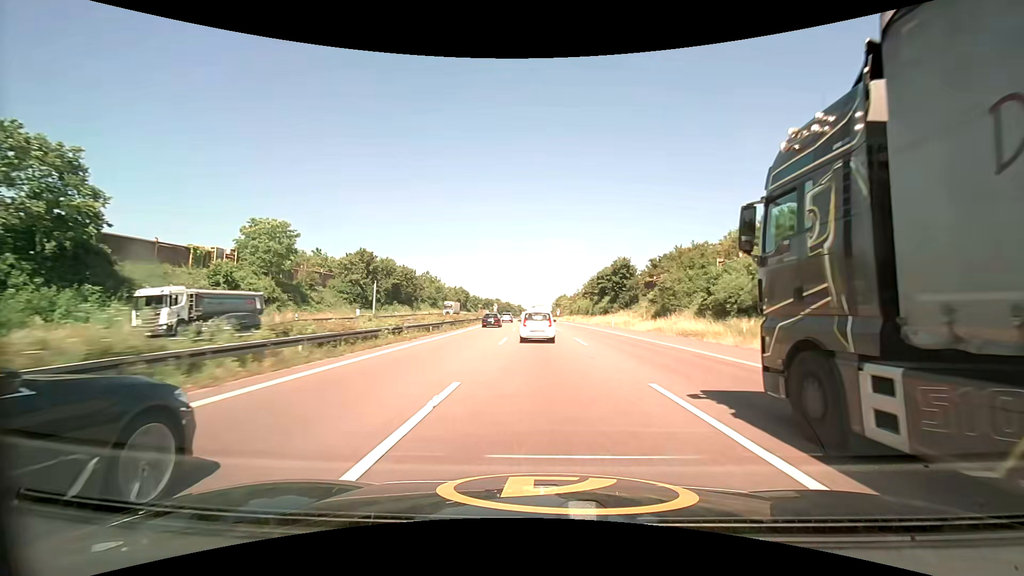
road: motorway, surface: asphalt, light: Day
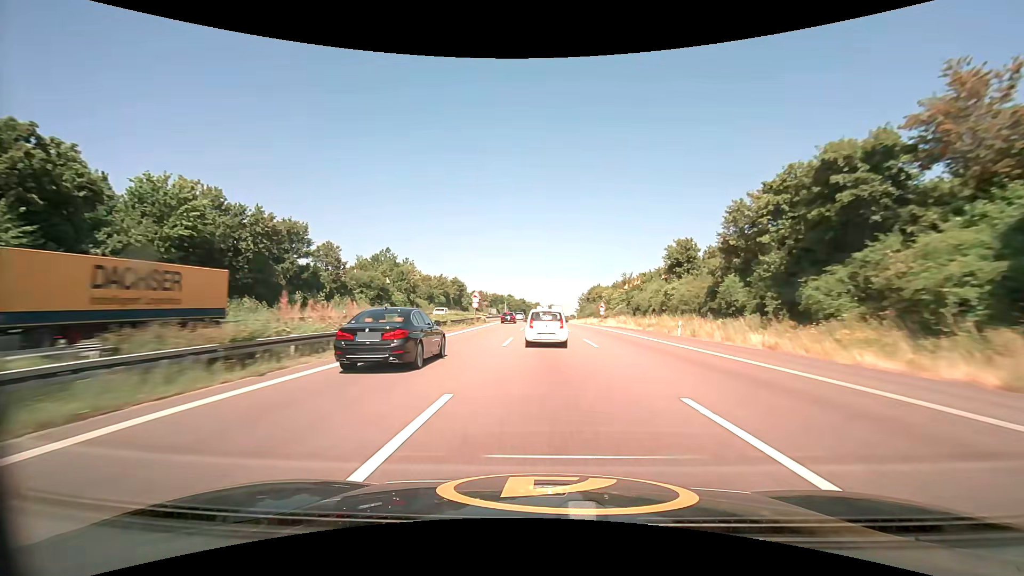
(-1.7, +73.2) m; -2°
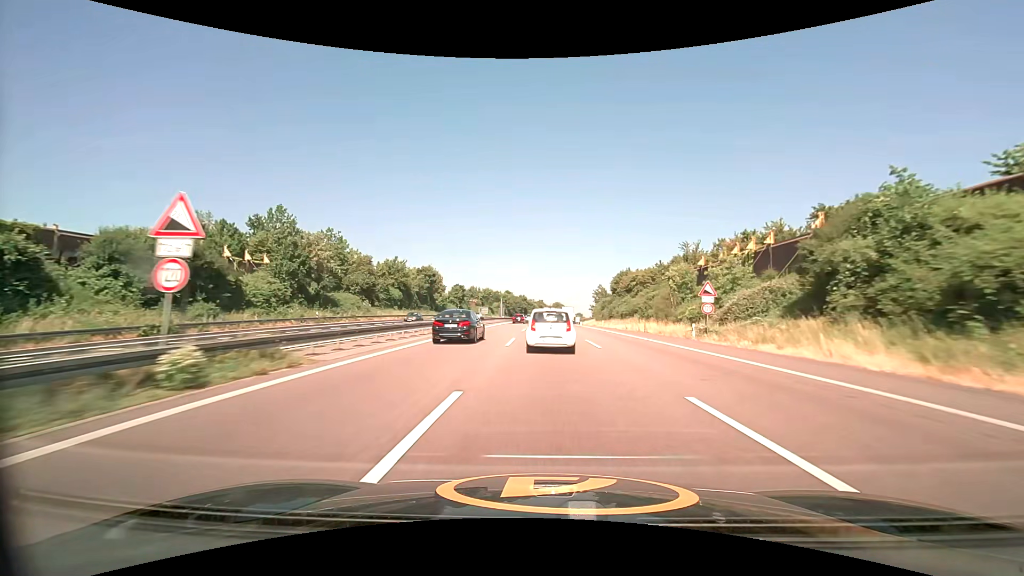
(-0.3, +53.2) m; 0°
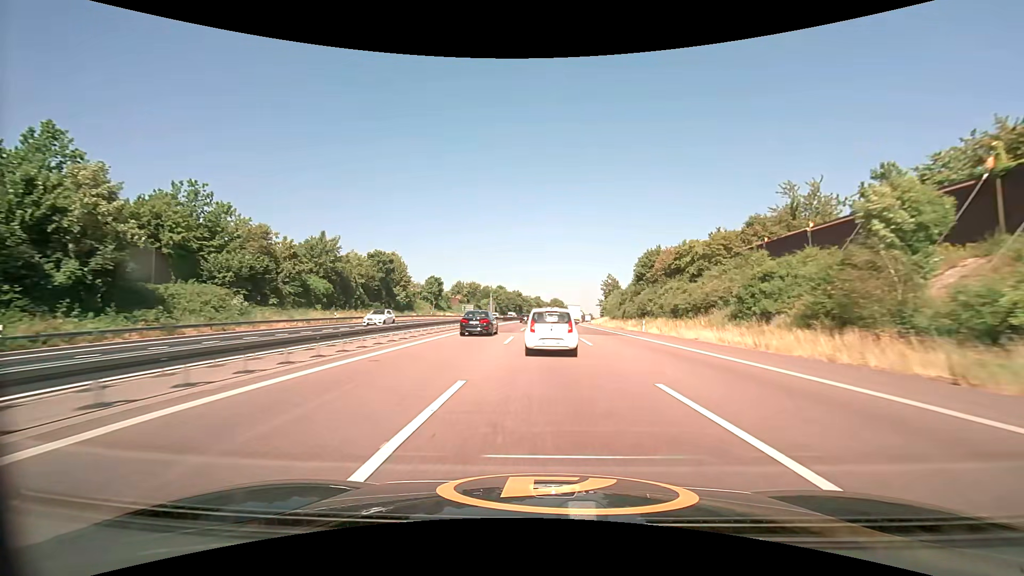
(+0.1, +34.3) m; 0°
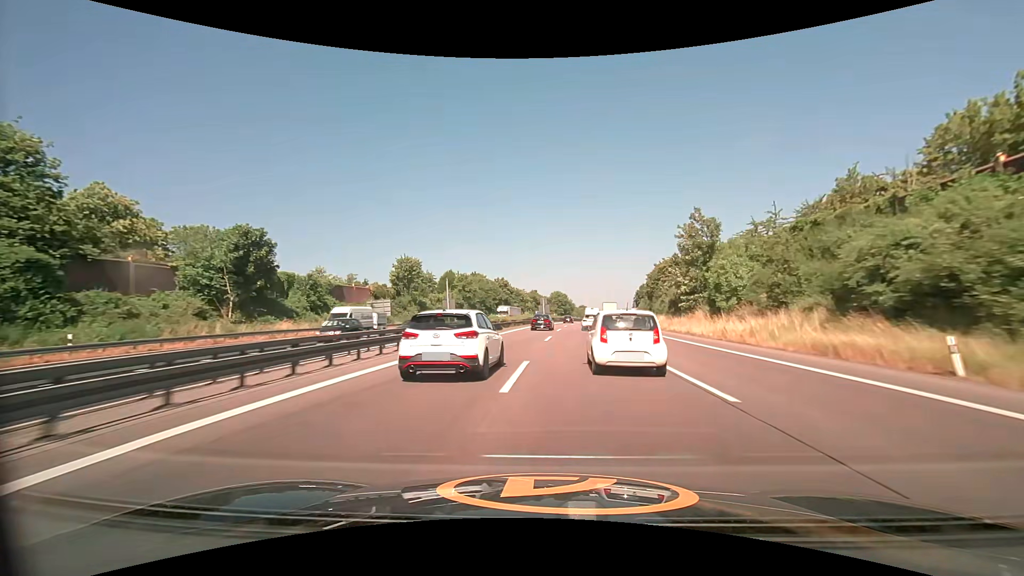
(+0.2, +85.7) m; 0°
(0, +10) (0, +20) (0, +30) (0, +40) (+1, +50) (+1, +60) (+2, +70) (+3, +80) (+4, +90) (+5, +100) m
